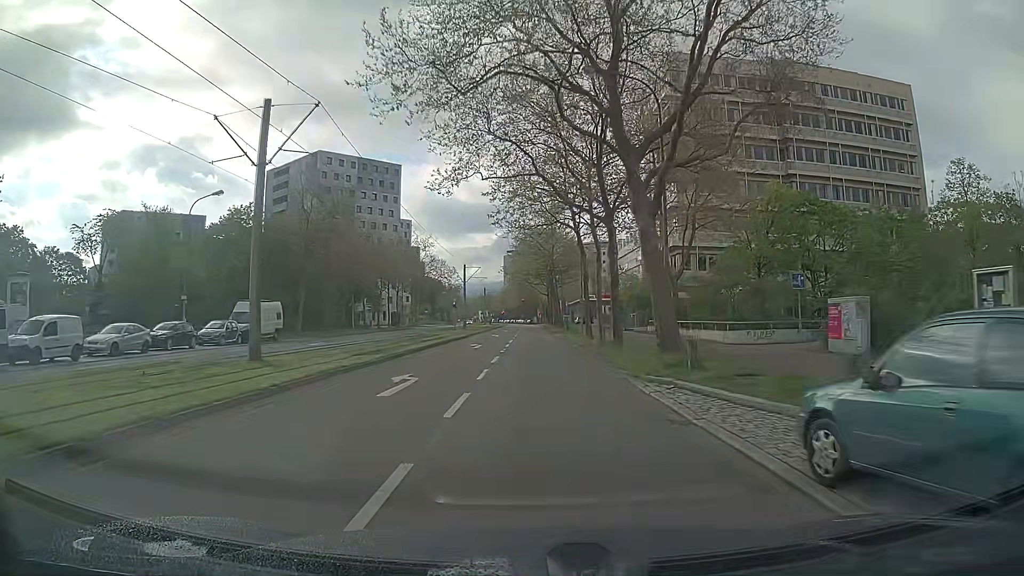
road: tertiary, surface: asphalt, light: Day
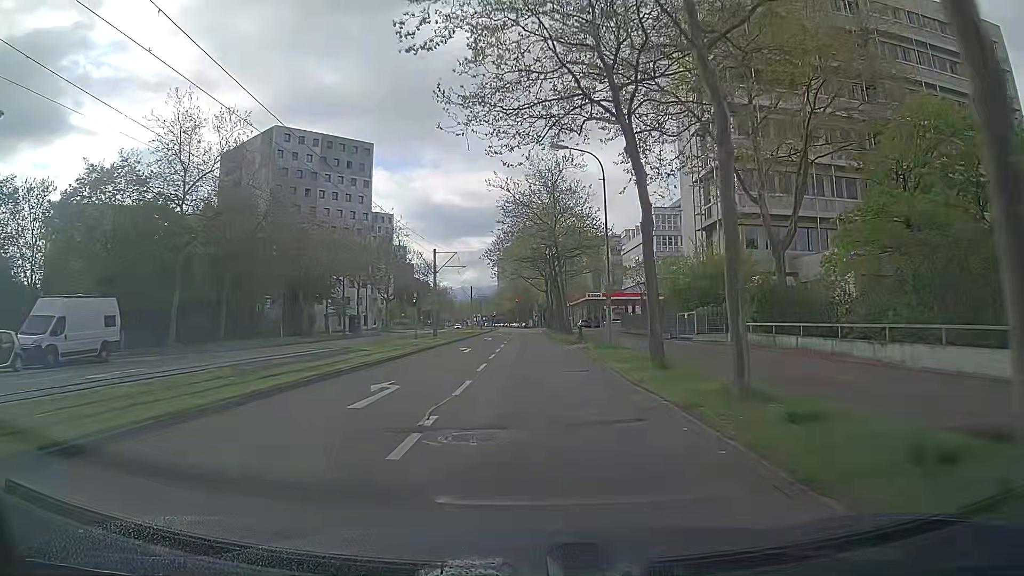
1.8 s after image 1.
(-0.1, +20.6) m; 0°
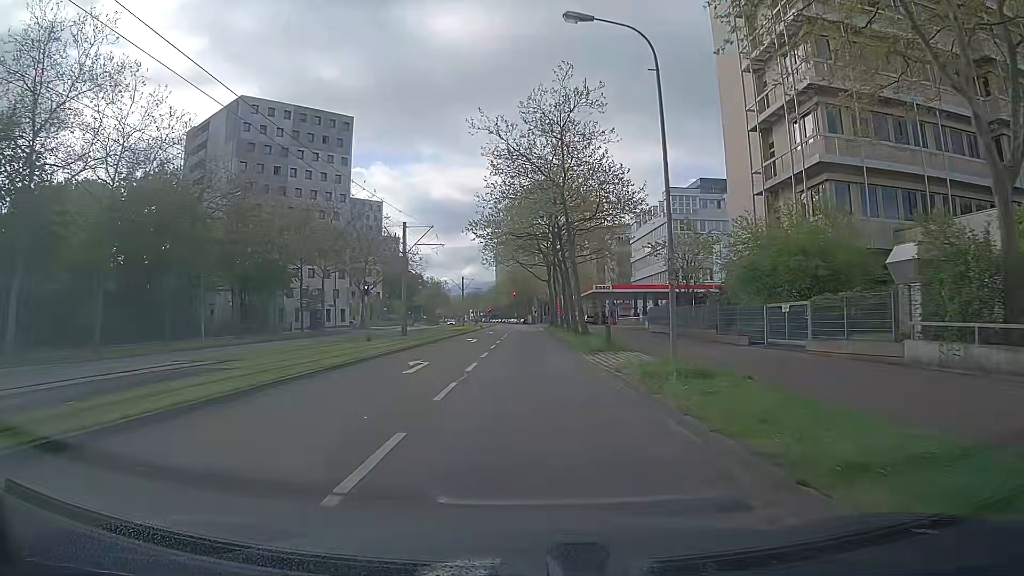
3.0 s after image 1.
(-0.1, +13.7) m; -1°
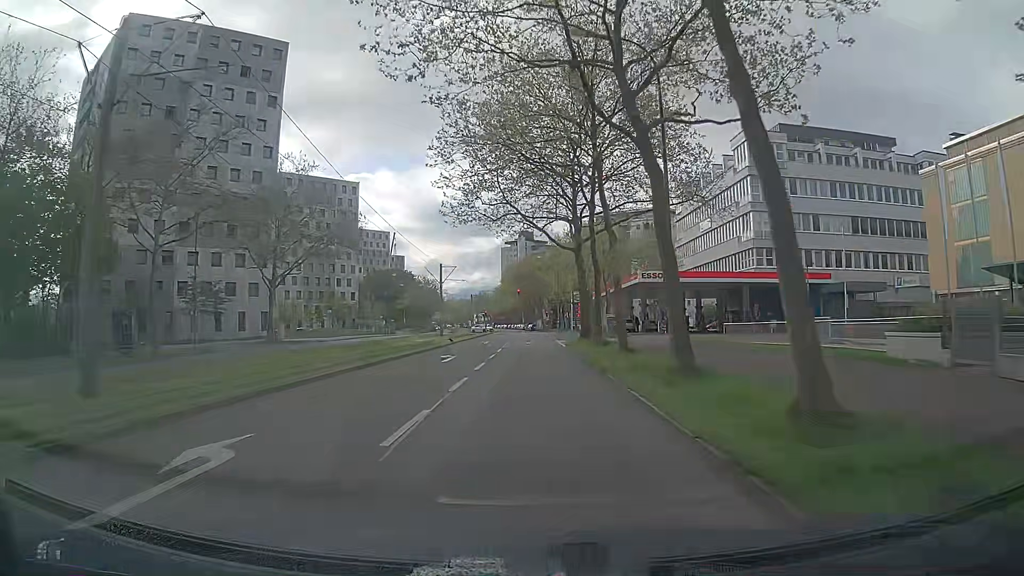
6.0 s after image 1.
(+0.3, +33.2) m; 0°
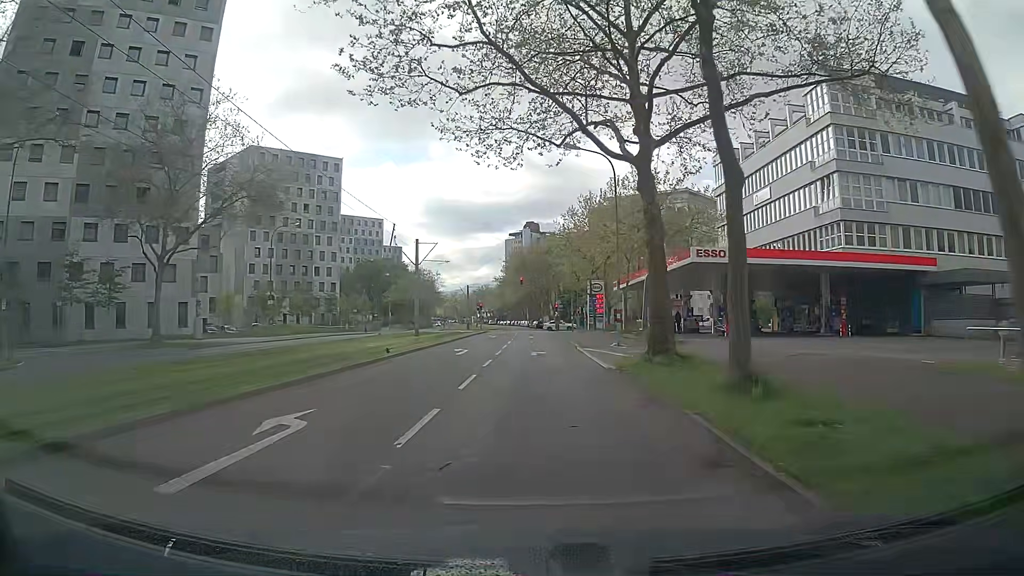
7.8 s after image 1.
(-0.1, +18.1) m; -1°
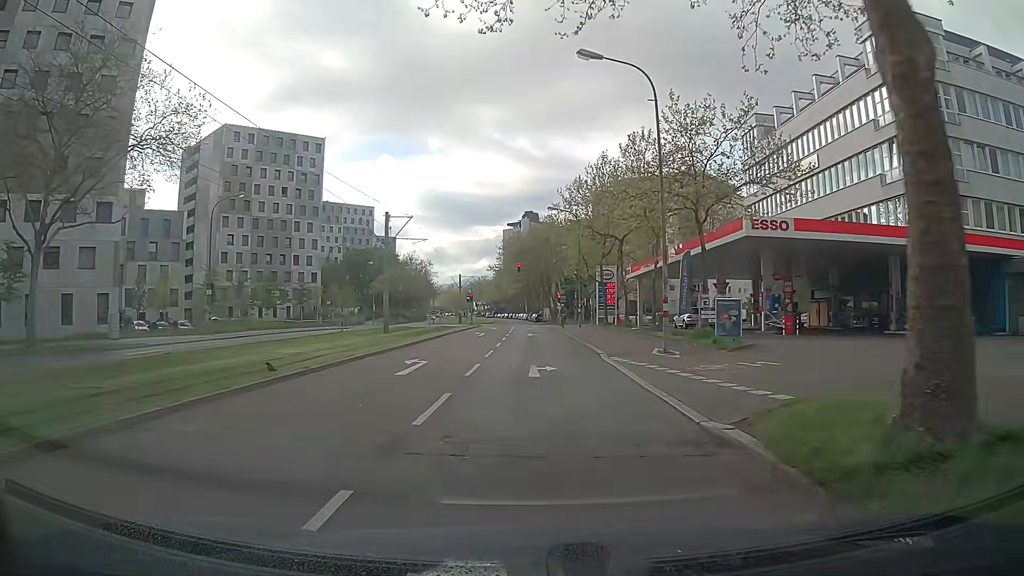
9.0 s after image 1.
(+0.1, +10.8) m; -1°
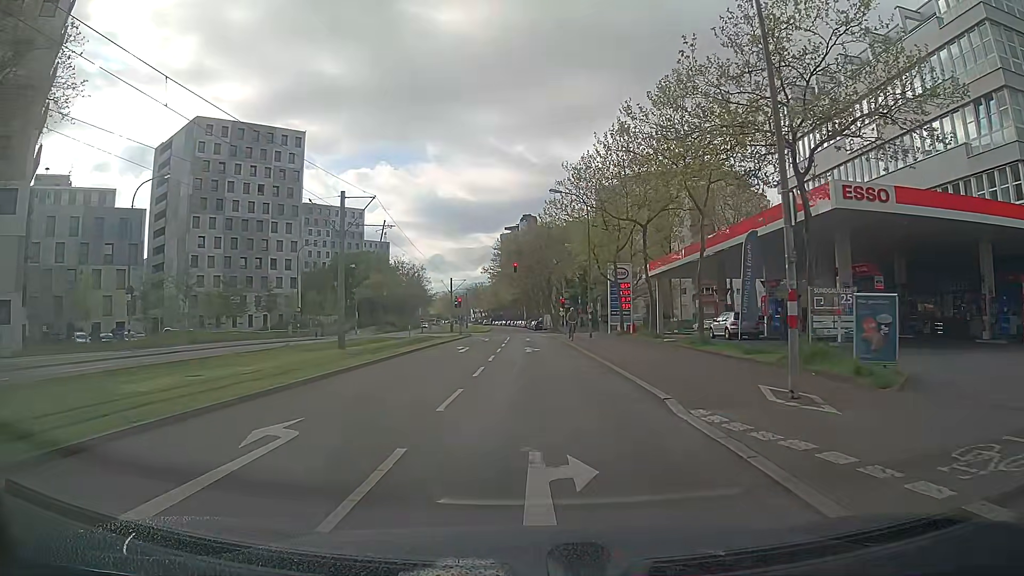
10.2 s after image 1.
(+0.2, +9.8) m; 0°
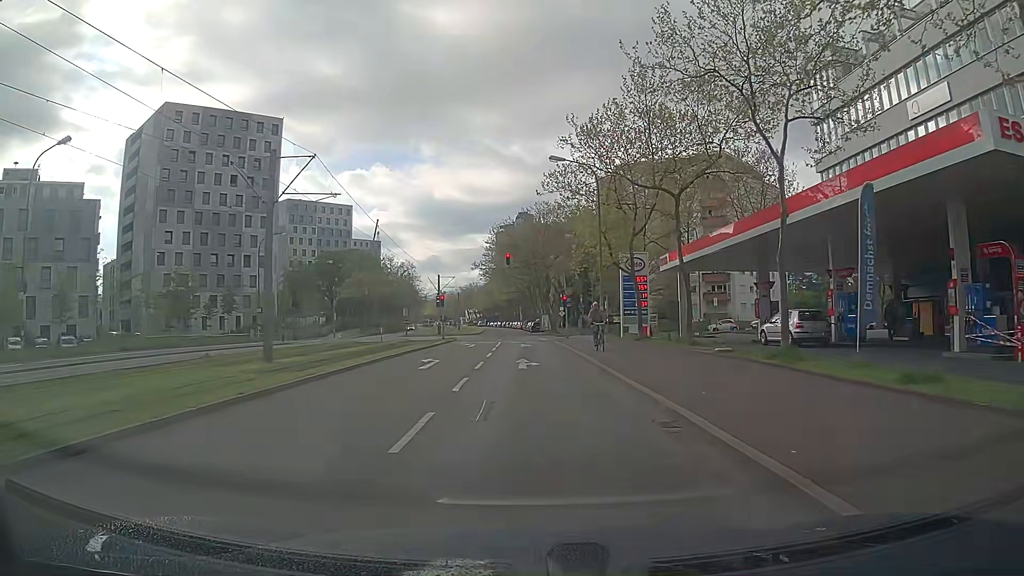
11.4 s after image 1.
(+0.2, +8.9) m; +1°
(0, +10) (0, +20) (0, +30) (0, +40) (0, +50) (-1, +60) (-1, +70) (-1, +80) (-2, +90) (-3, +100) m
